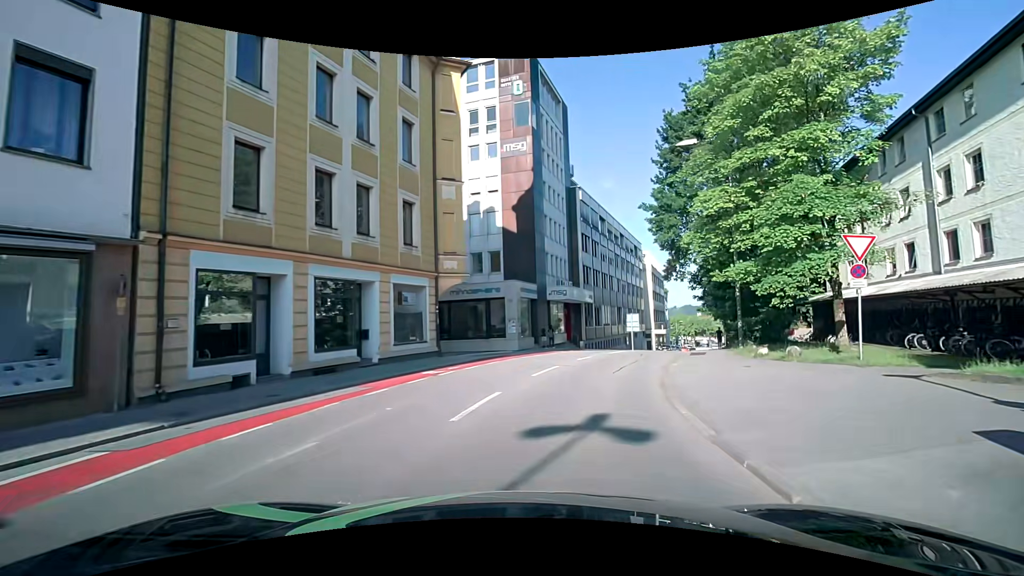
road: tertiary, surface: asphalt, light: Day
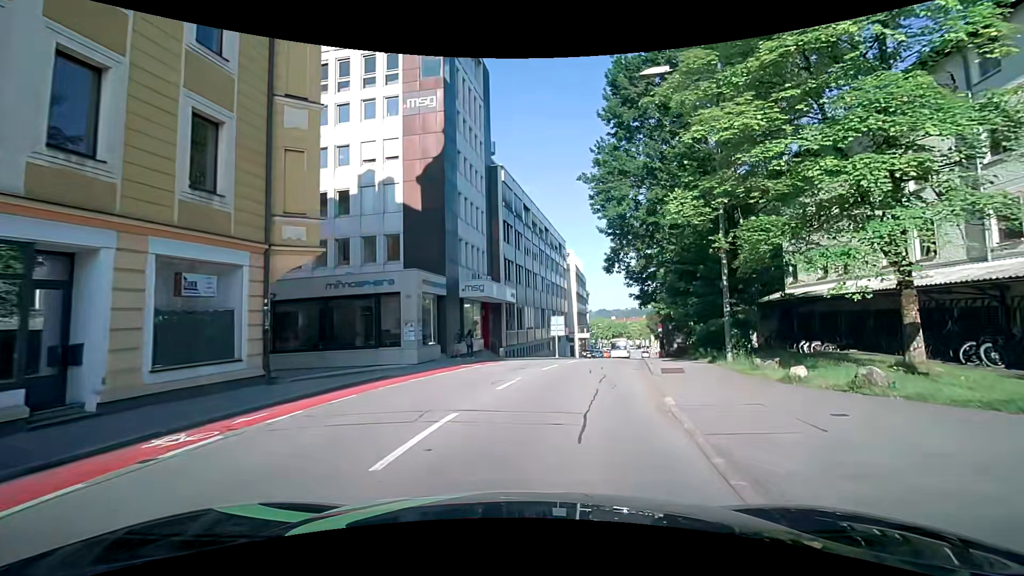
(+0.6, +8.0) m; +8°
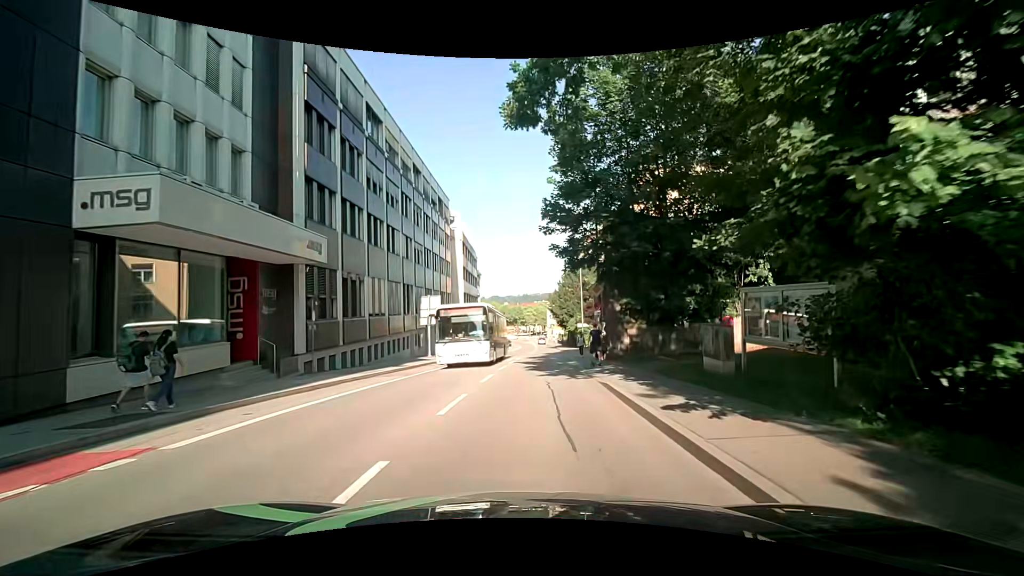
(+2.9, +20.0) m; +13°
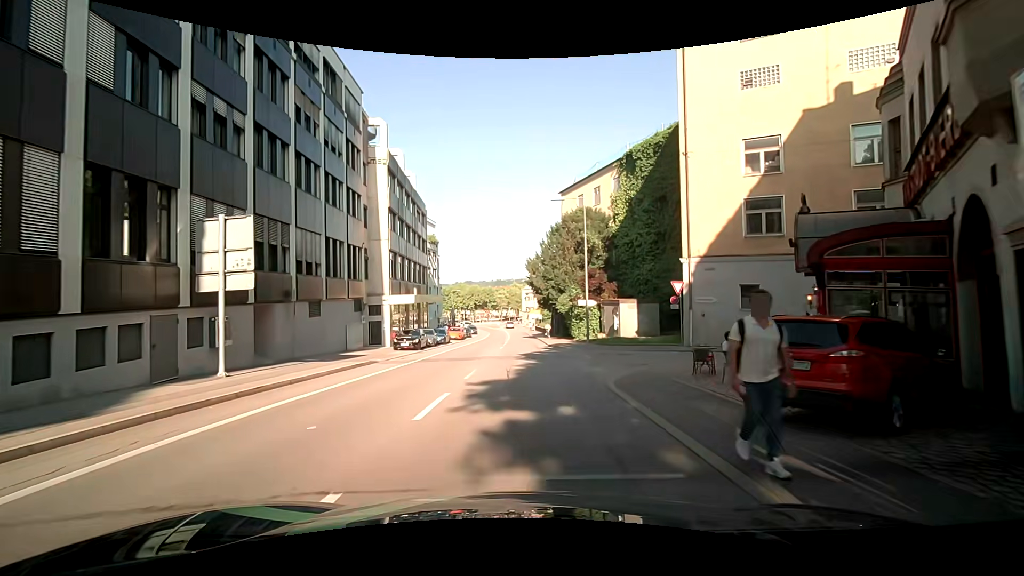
(+0.2, +25.2) m; +3°
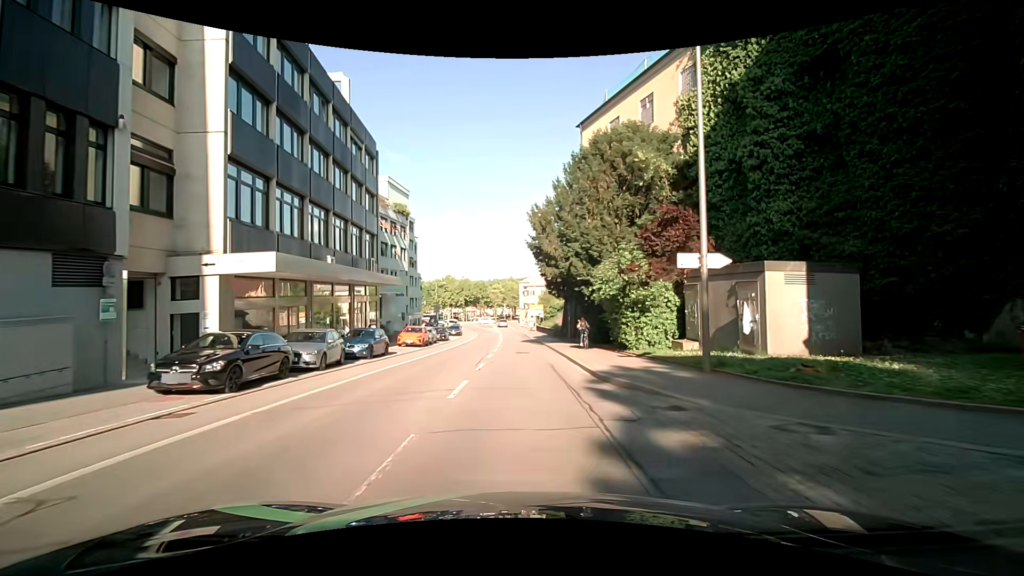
(-0.2, +22.1) m; +1°
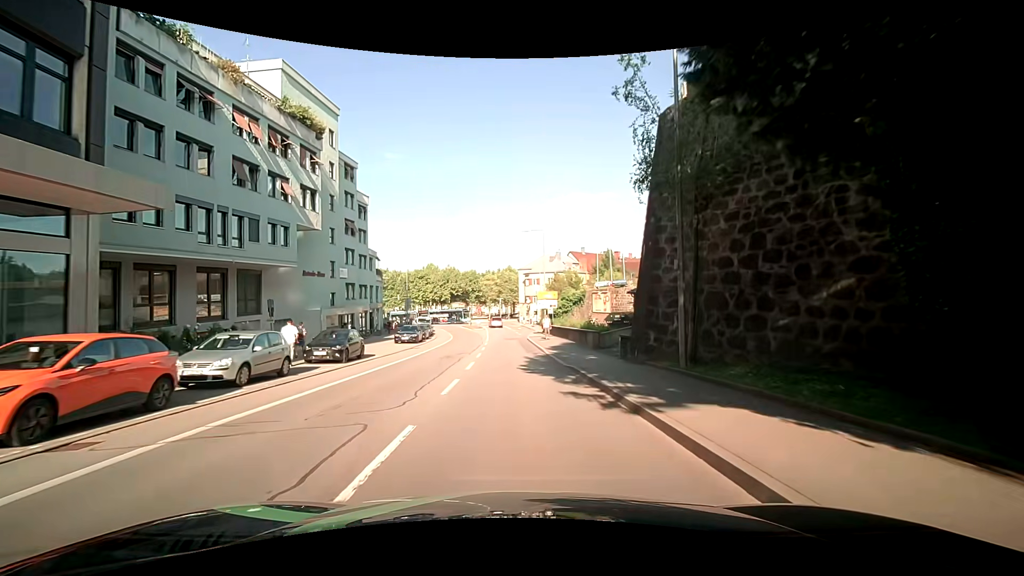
(-0.6, +29.3) m; -2°
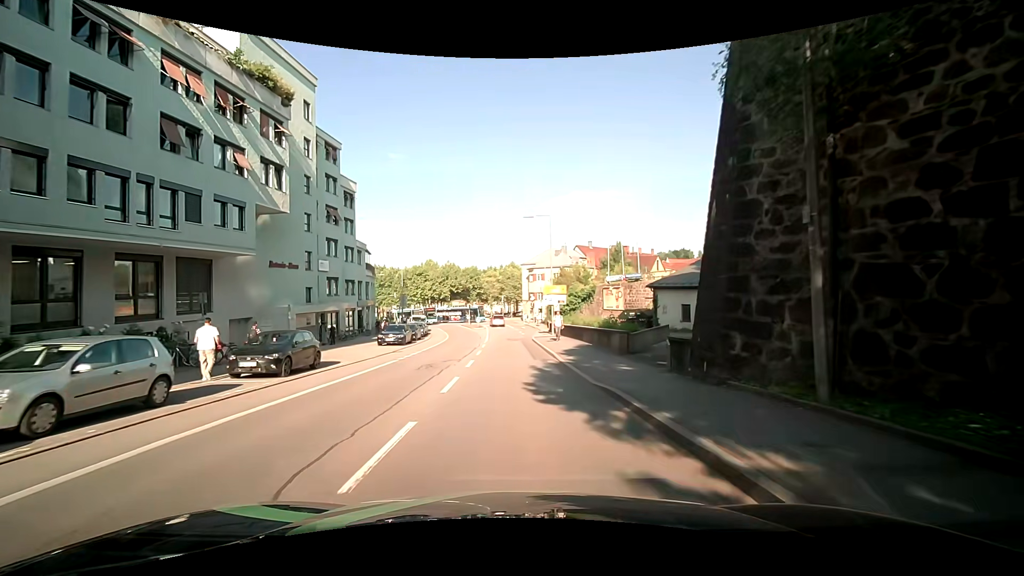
(0.0, +5.8) m; +1°
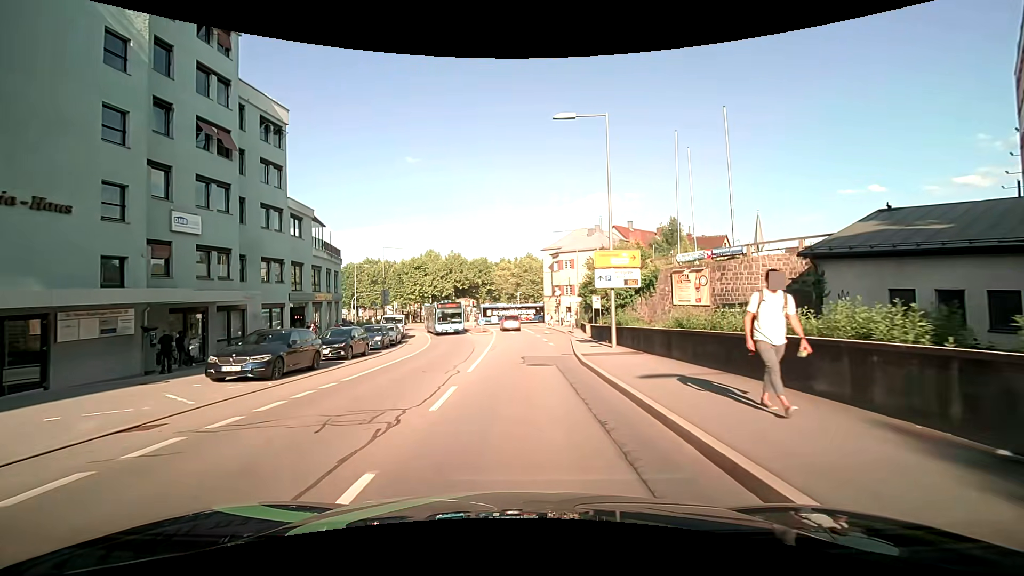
(-0.4, +20.3) m; -3°
